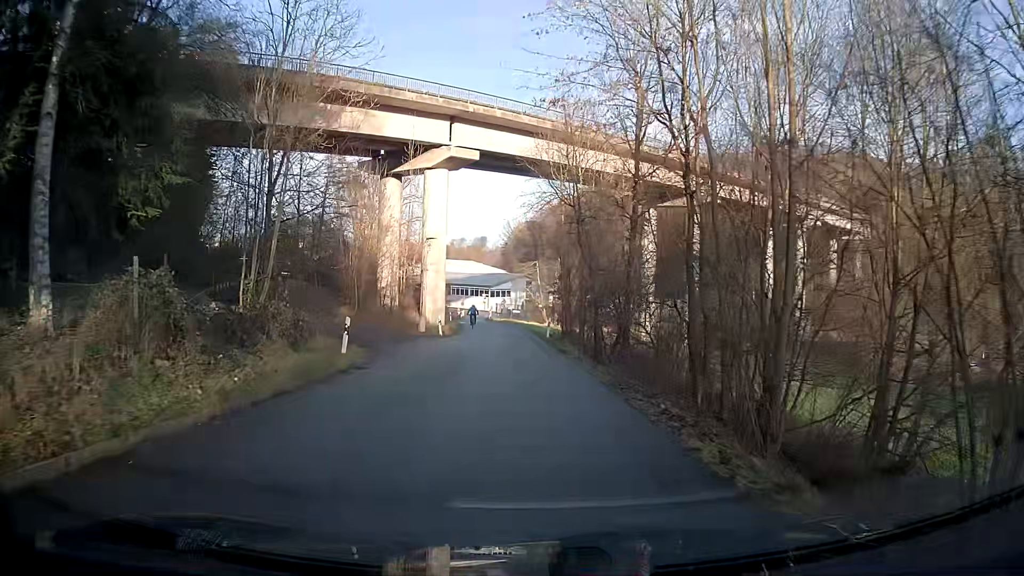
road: residential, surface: asphalt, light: Day
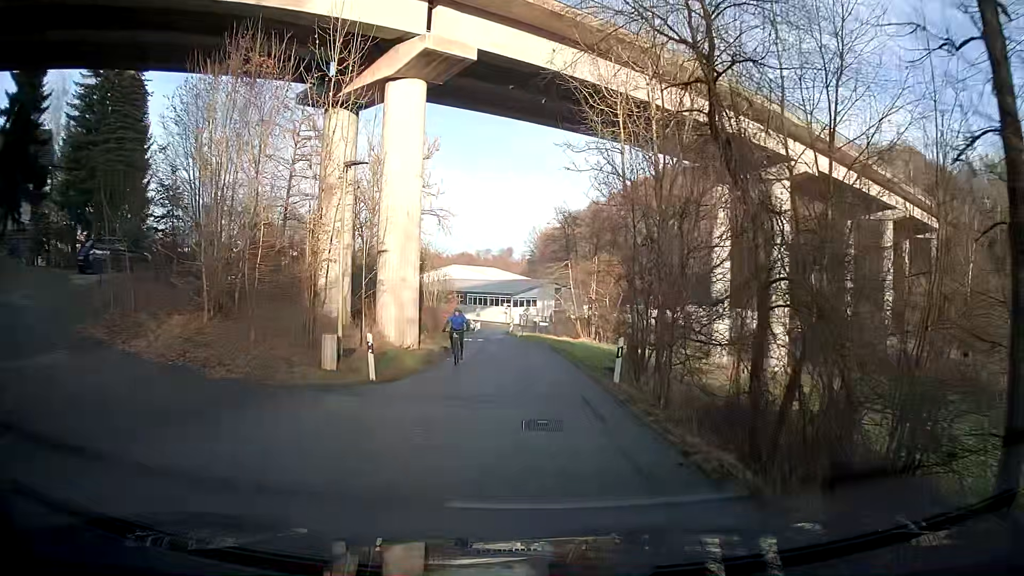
(-1.2, +19.9) m; -3°
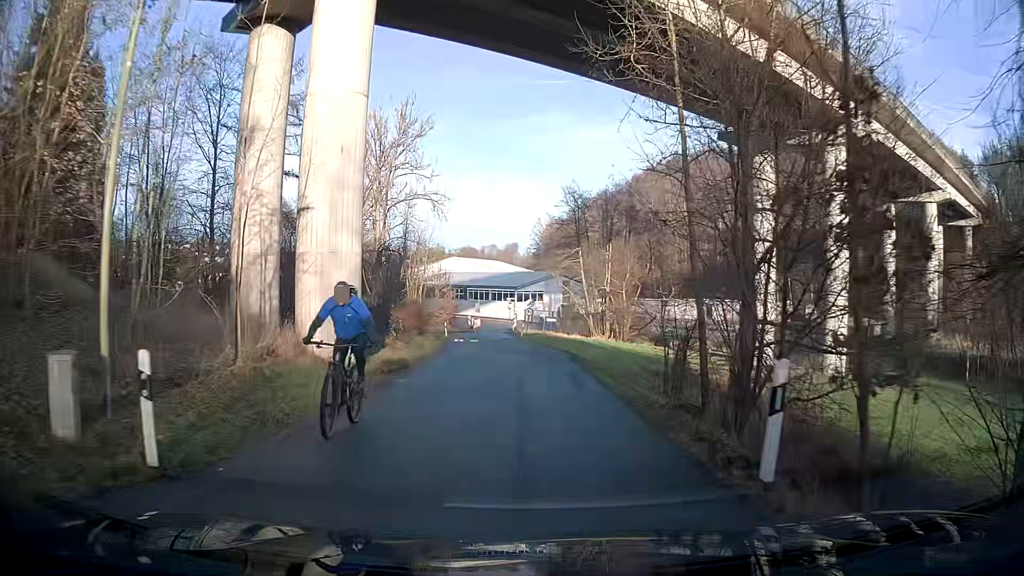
(-0.1, +9.8) m; -1°
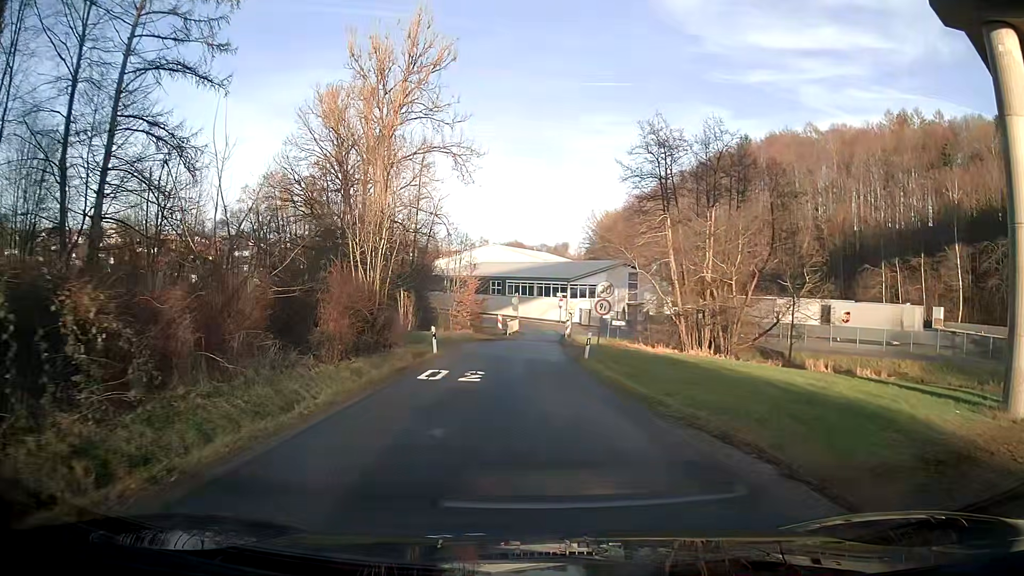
(-0.6, +24.2) m; -4°
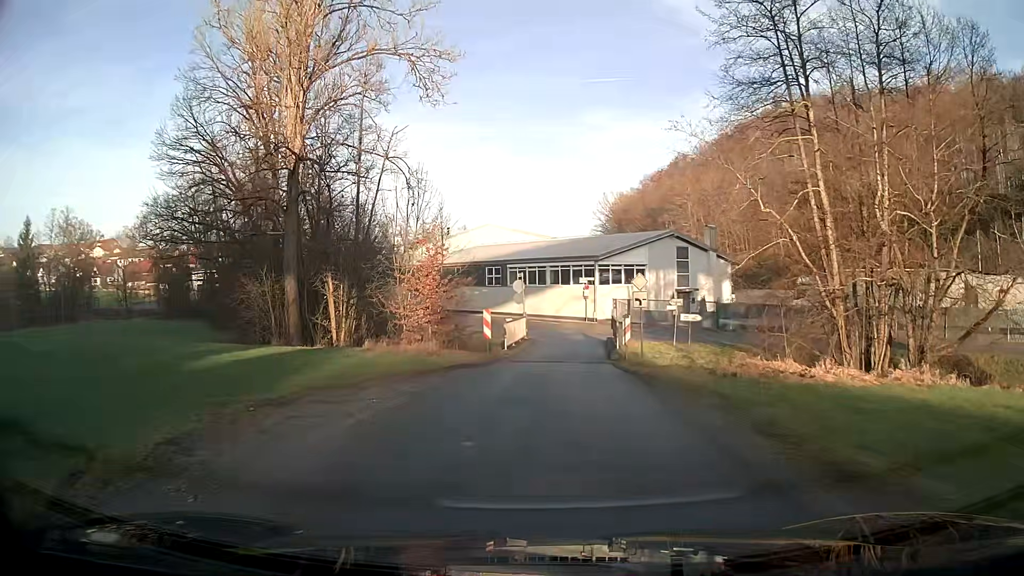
(-0.3, +24.0) m; 0°
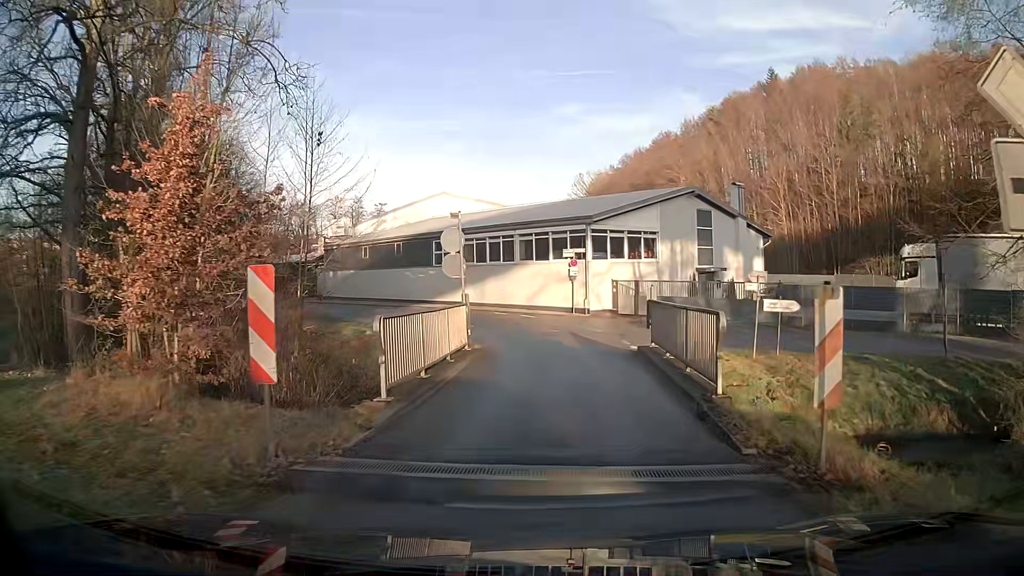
(+0.4, +17.2) m; +2°
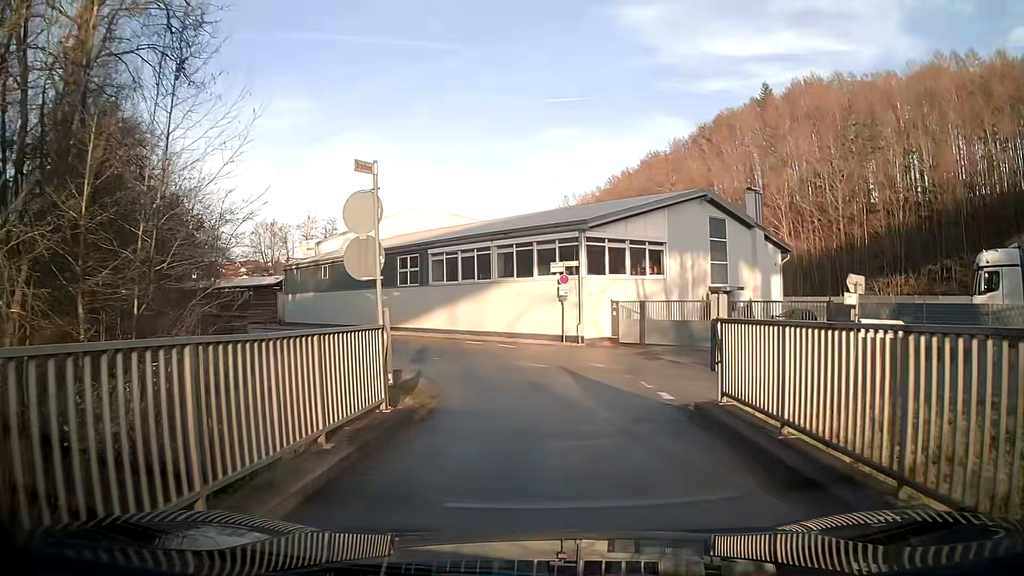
(+0.1, +7.1) m; +2°
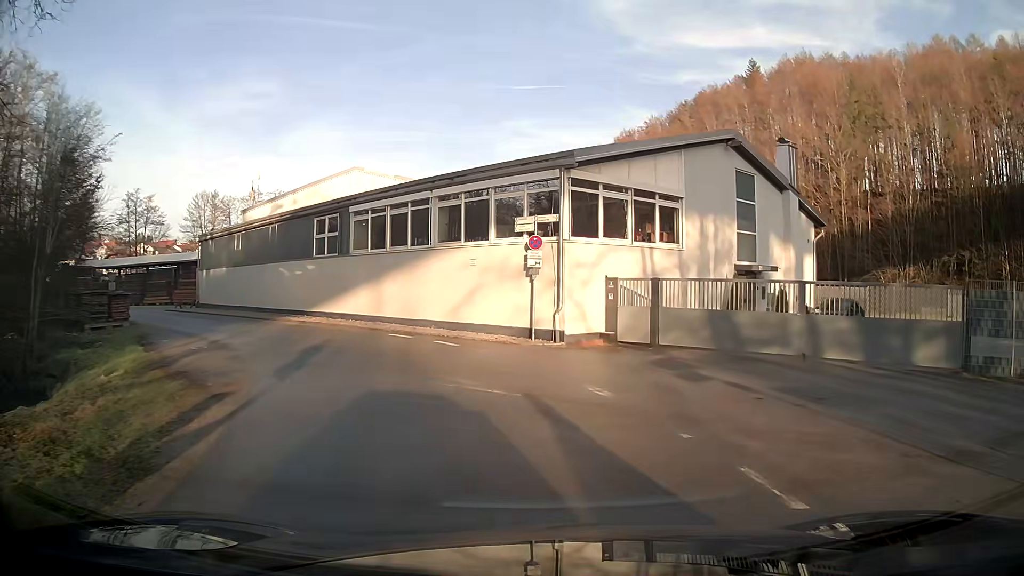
(+0.2, +10.3) m; +3°
